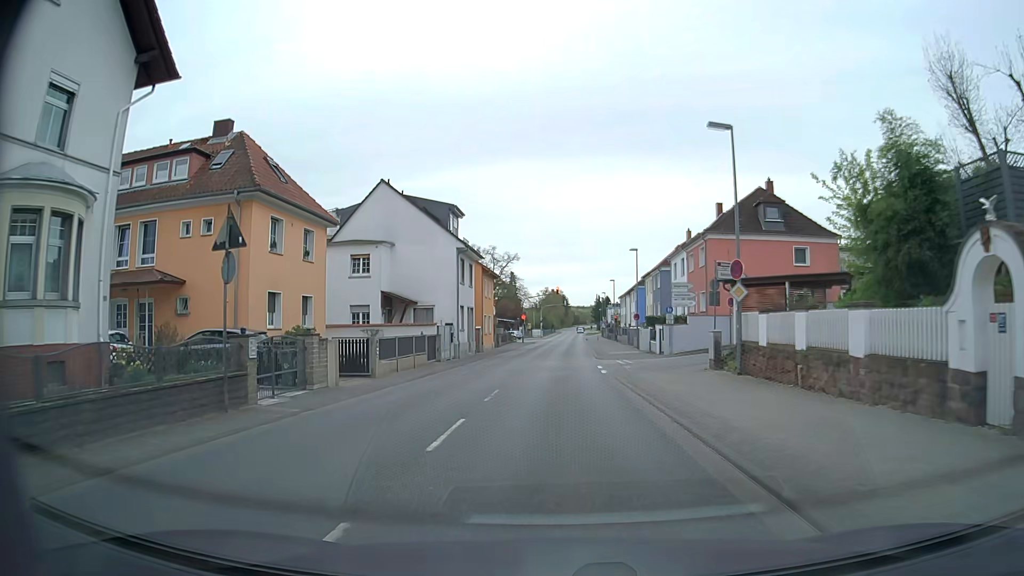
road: secondary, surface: asphalt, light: Day
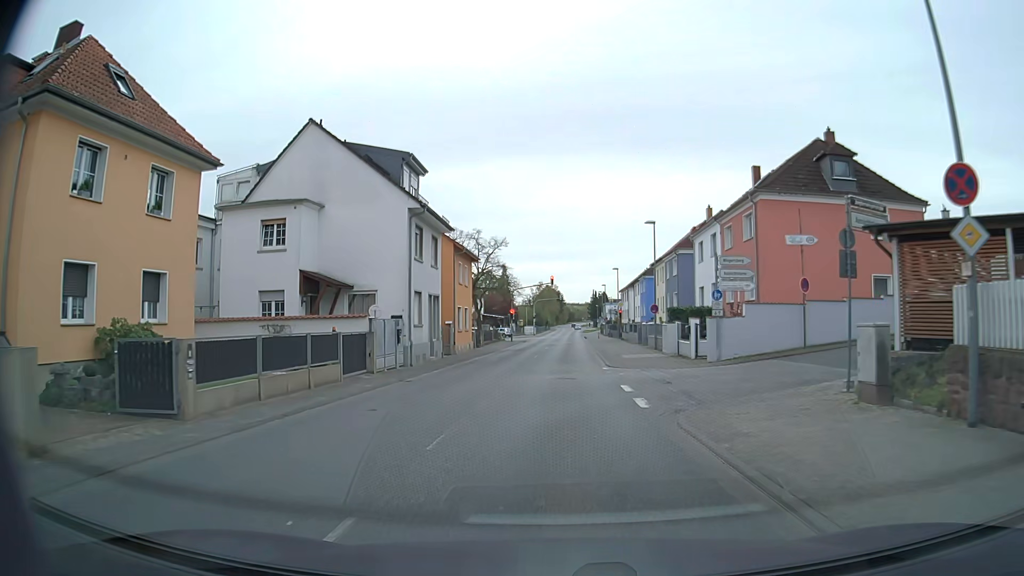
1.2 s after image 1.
(+0.1, +12.1) m; 0°
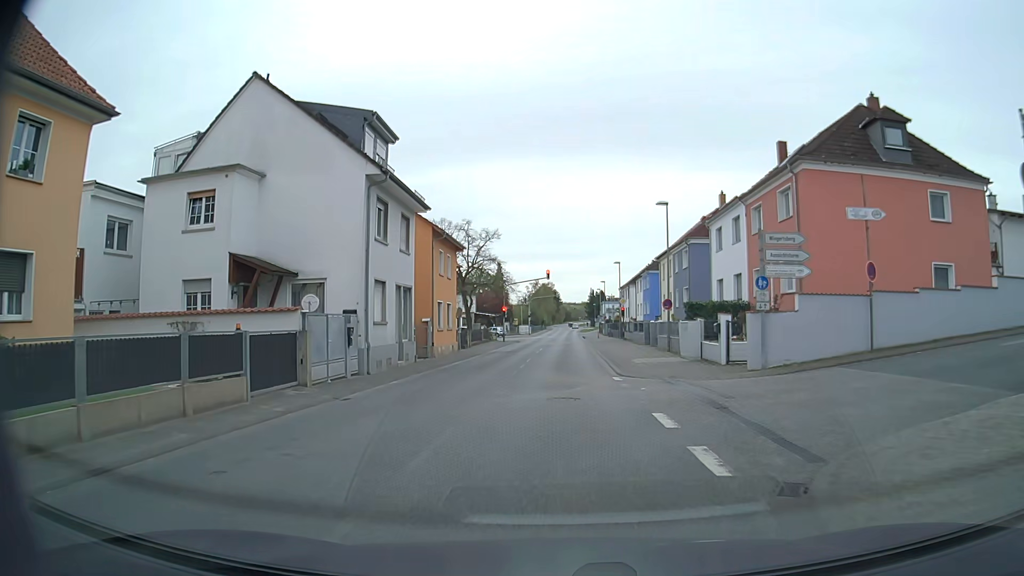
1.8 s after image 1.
(+0.1, +6.0) m; +1°
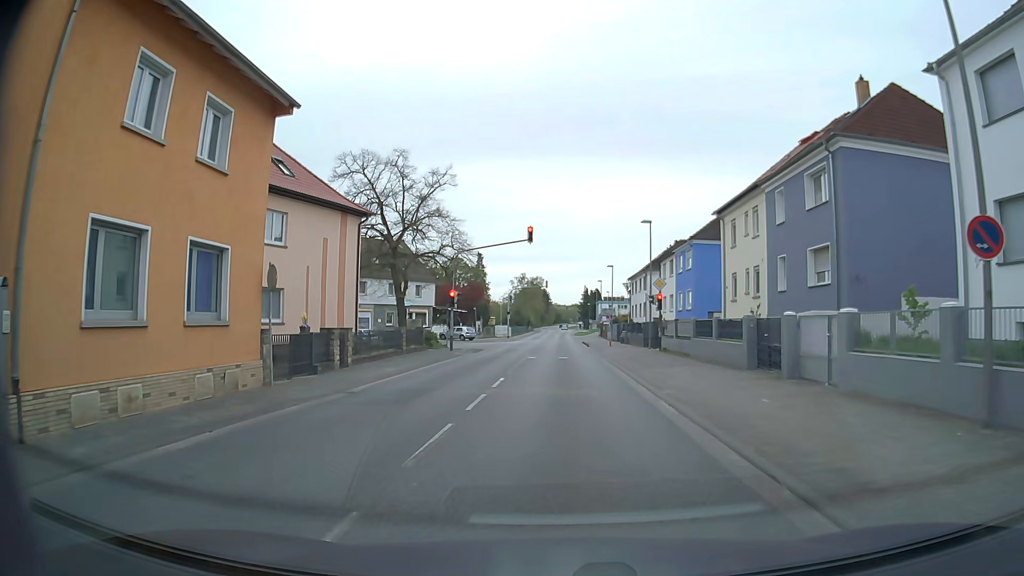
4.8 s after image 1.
(+0.2, +27.2) m; +1°
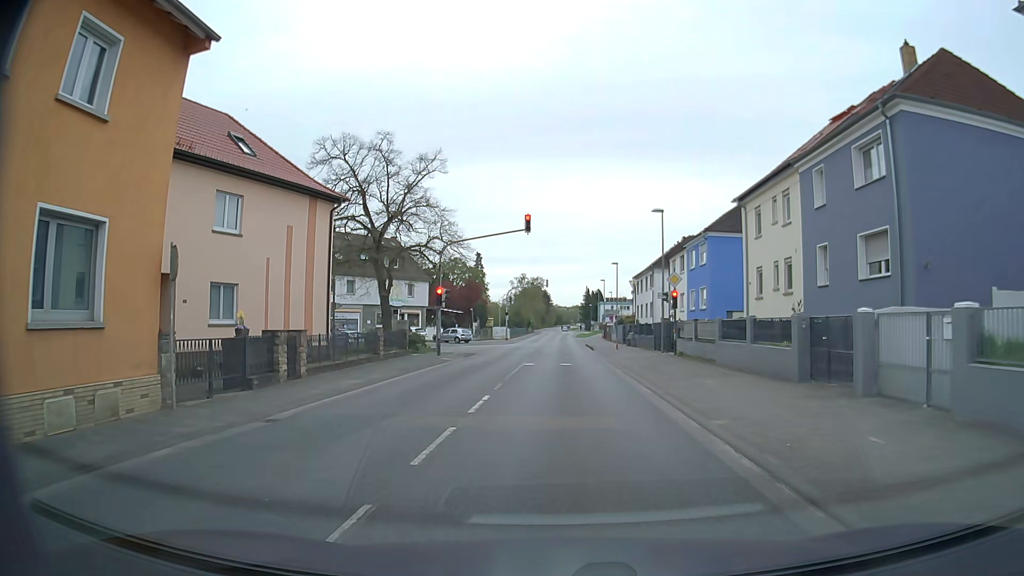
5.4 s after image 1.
(0.0, +4.3) m; 0°
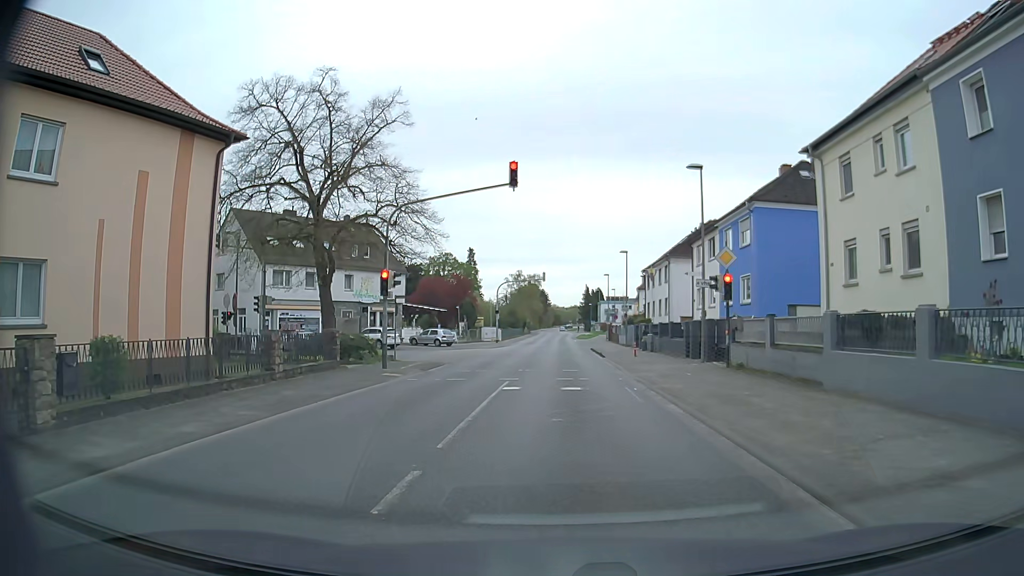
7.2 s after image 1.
(0.0, +10.1) m; 0°
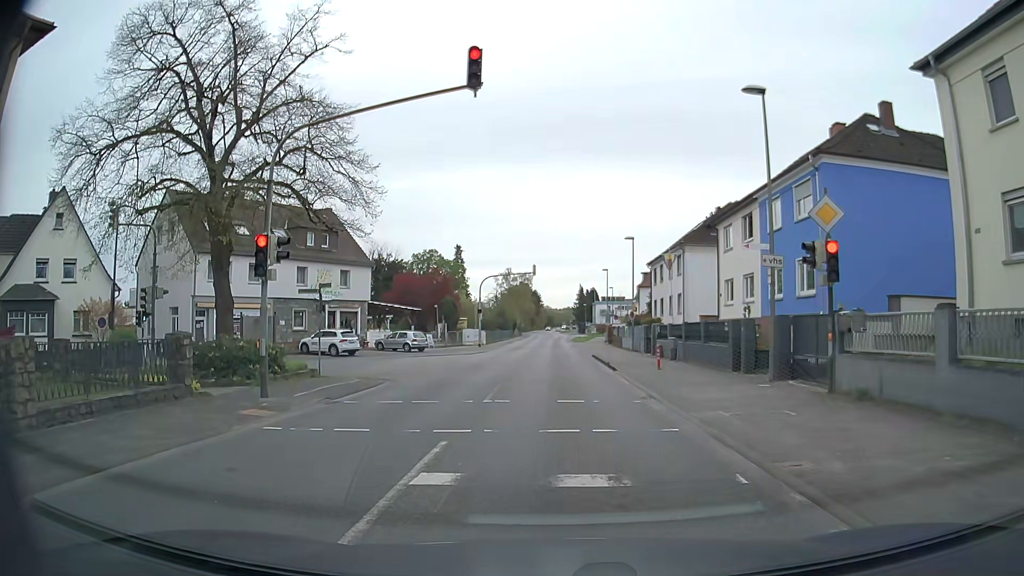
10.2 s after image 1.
(+0.1, +8.9) m; 0°
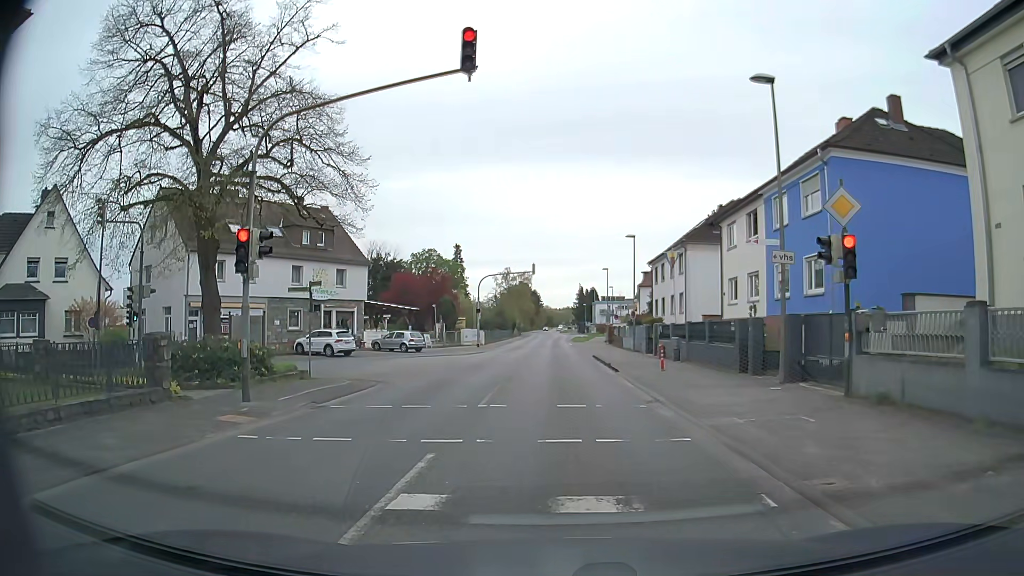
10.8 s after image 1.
(0.0, +0.8) m; +1°
